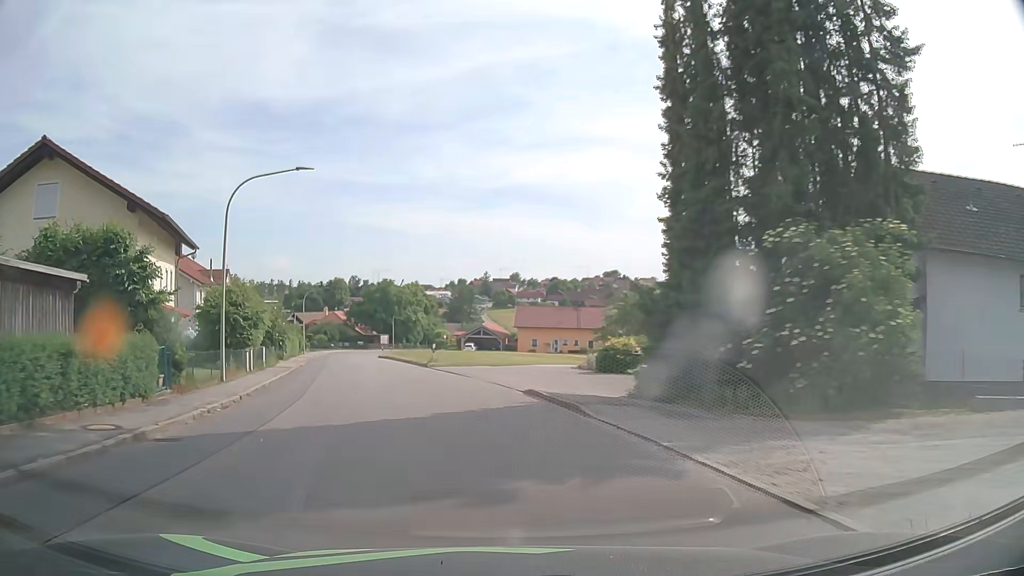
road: tertiary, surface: asphalt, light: Day
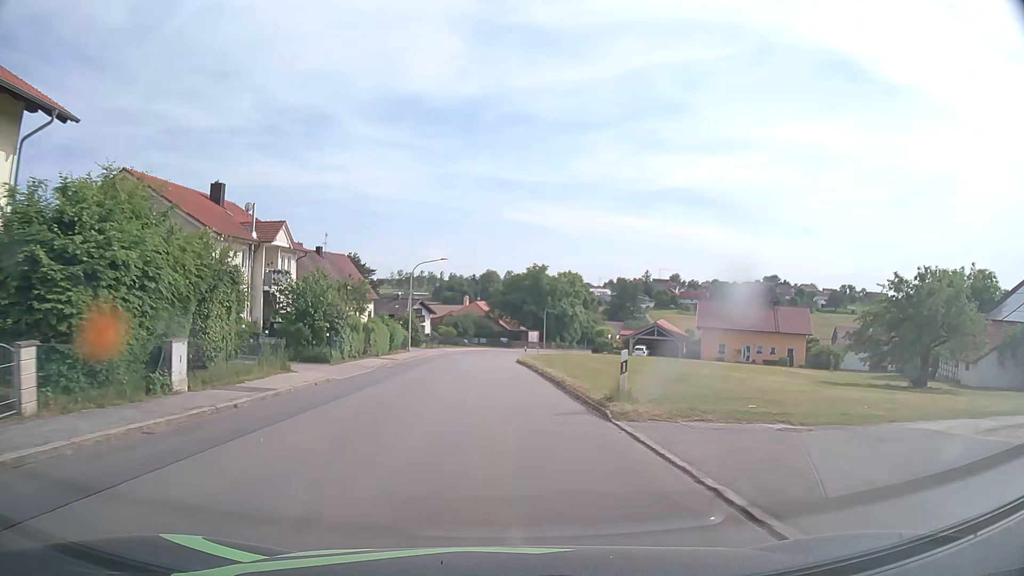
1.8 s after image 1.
(-2.7, +22.9) m; -12°
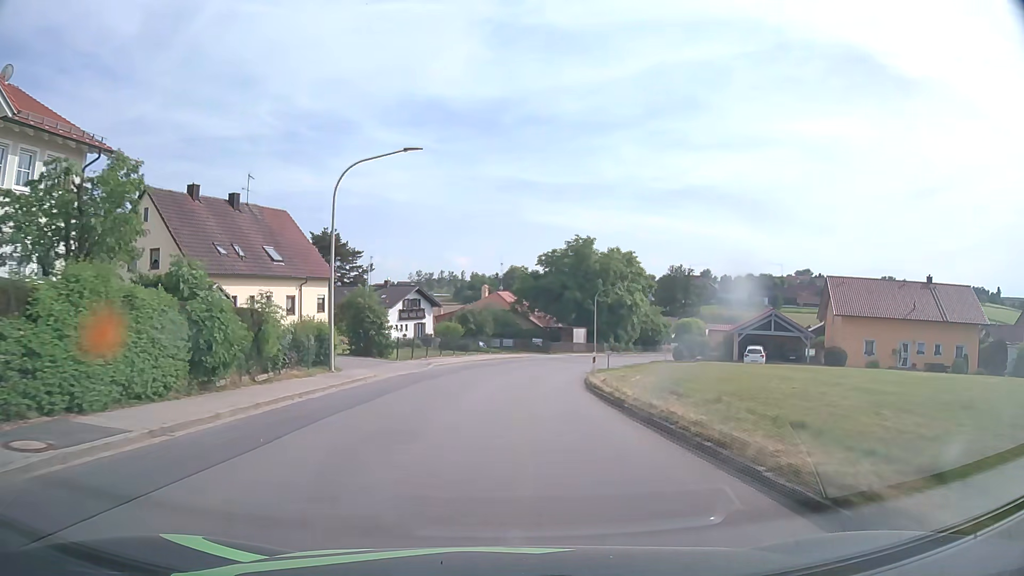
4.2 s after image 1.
(-1.3, +30.6) m; -3°
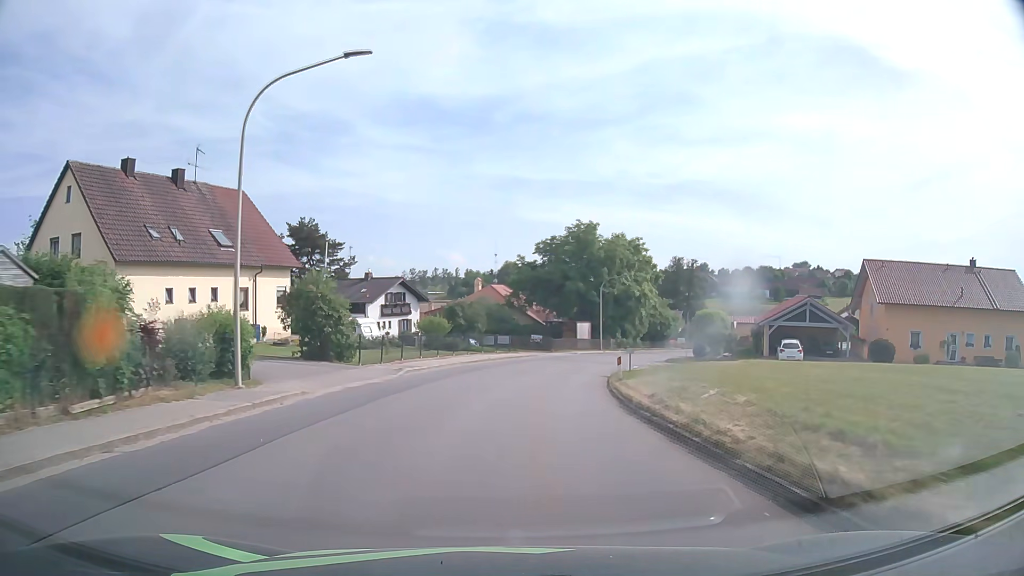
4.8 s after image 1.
(0.0, +7.7) m; 0°
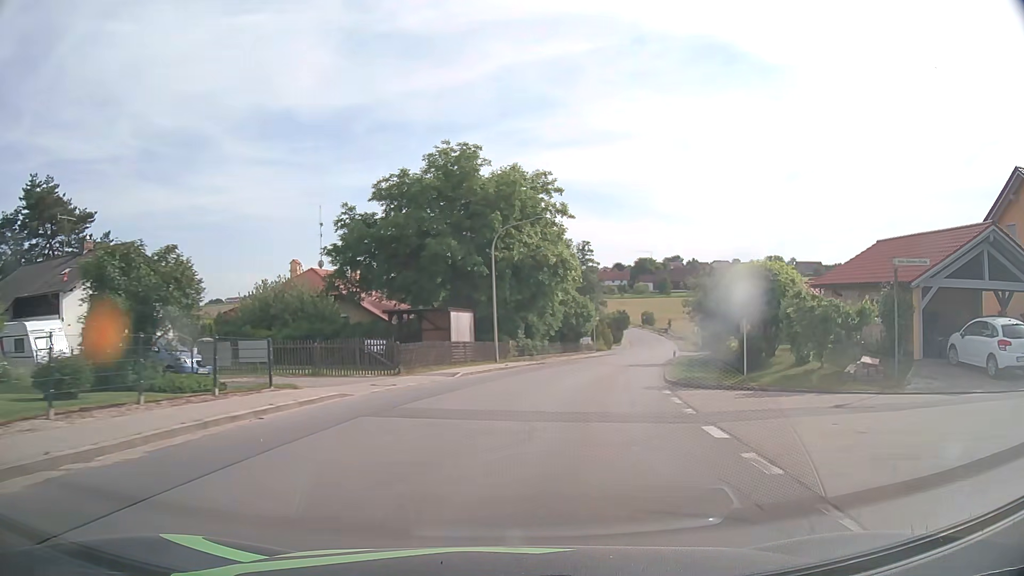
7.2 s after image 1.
(+2.2, +30.4) m; +12°
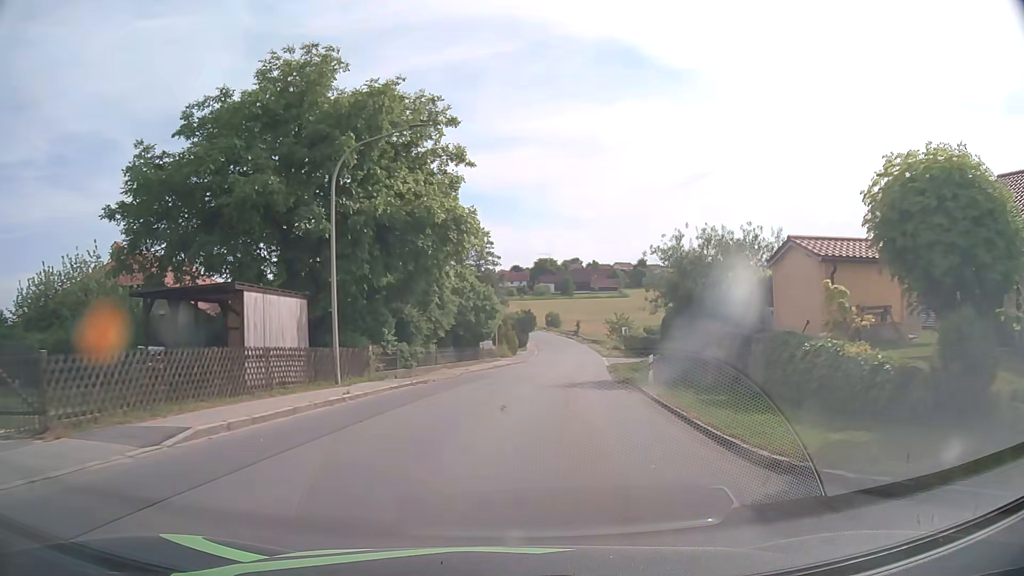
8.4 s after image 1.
(+1.1, +15.1) m; +9°
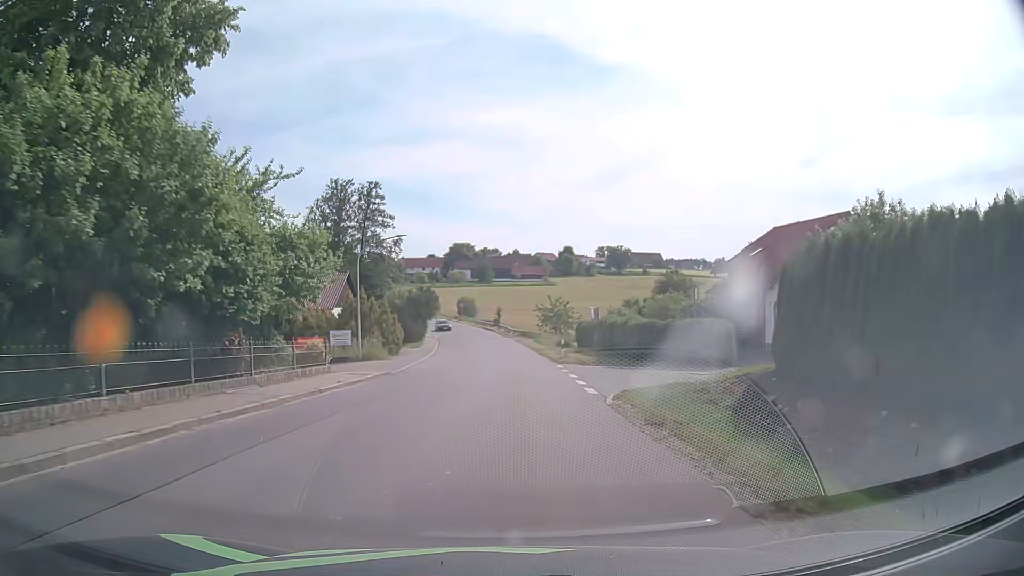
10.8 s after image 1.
(+2.6, +30.4) m; +7°
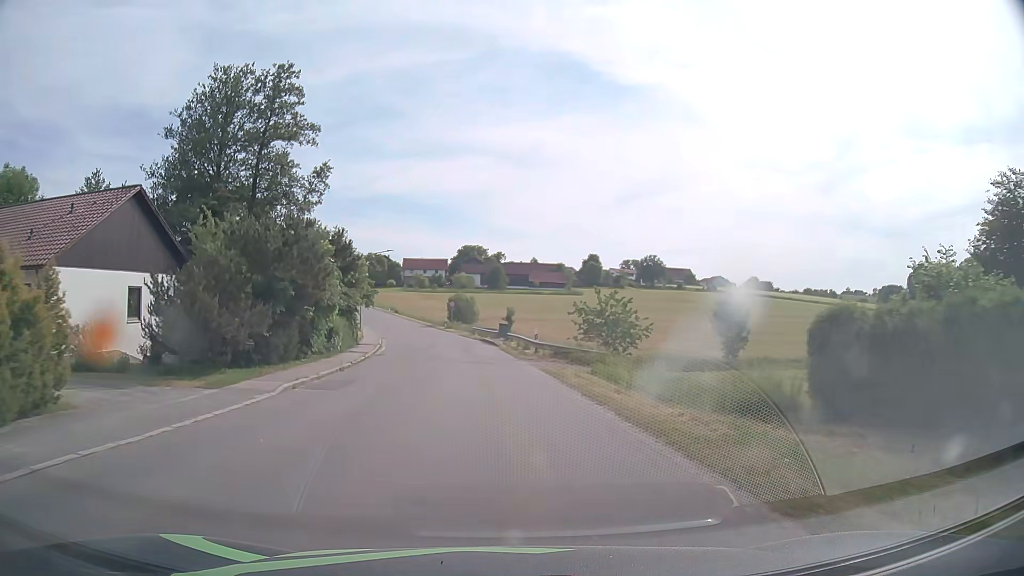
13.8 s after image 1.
(+0.1, +38.3) m; -1°
(0, +10) (-1, +20) (-1, +30) (-2, +40) (-4, +50) (-6, +60) (-9, +69) (-12, +79) (-15, +88) (-18, +98) m
